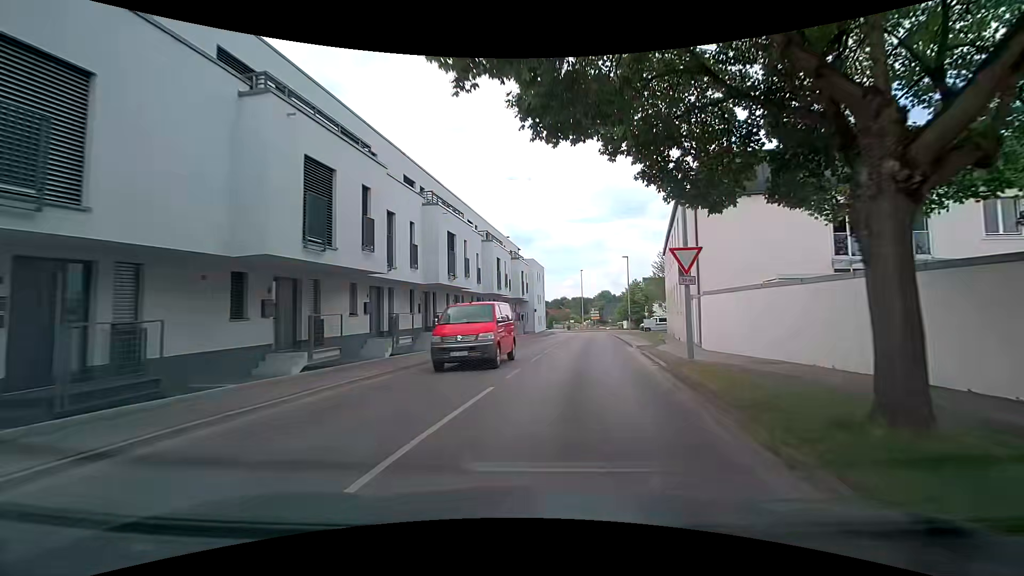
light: Day
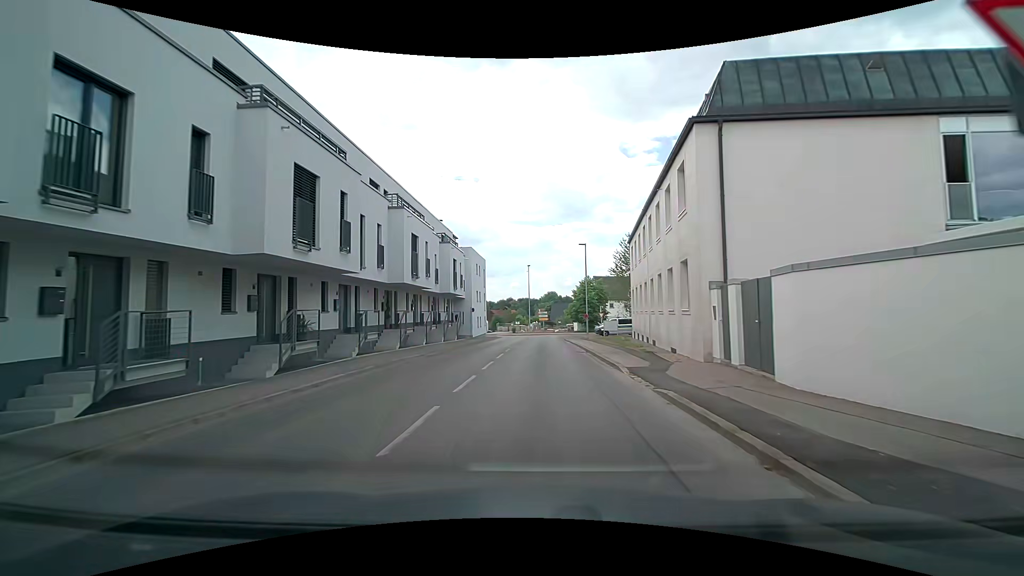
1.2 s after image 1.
(+0.9, +10.8) m; +9°
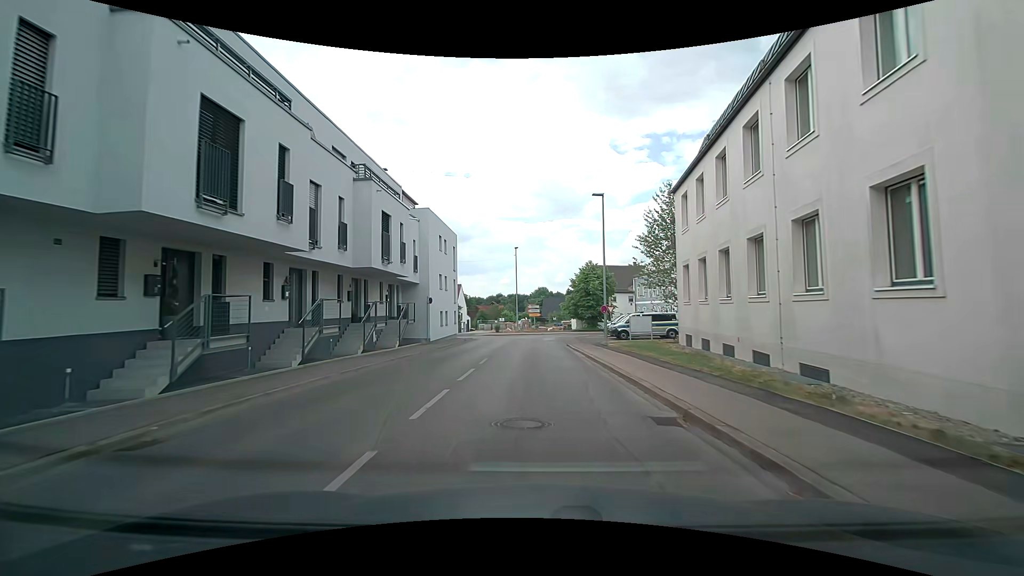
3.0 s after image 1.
(-0.2, +16.2) m; 0°
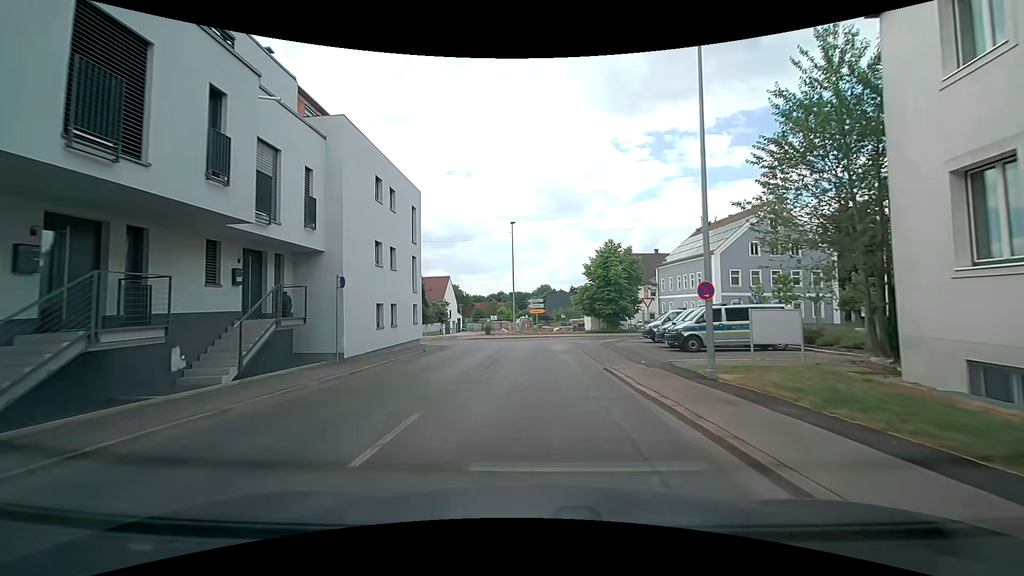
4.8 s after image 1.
(+0.1, +15.6) m; +1°
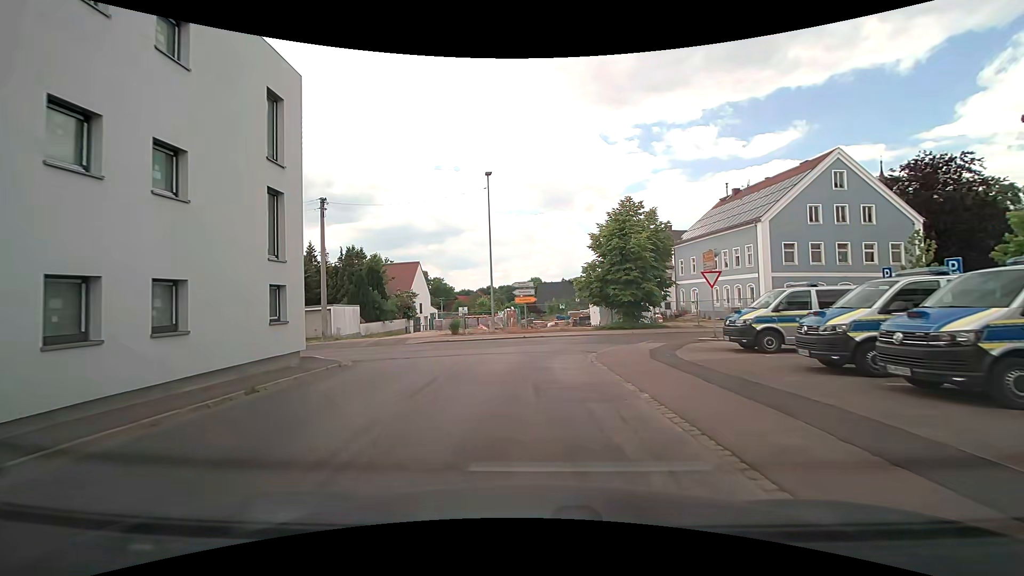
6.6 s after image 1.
(0.0, +14.3) m; 0°
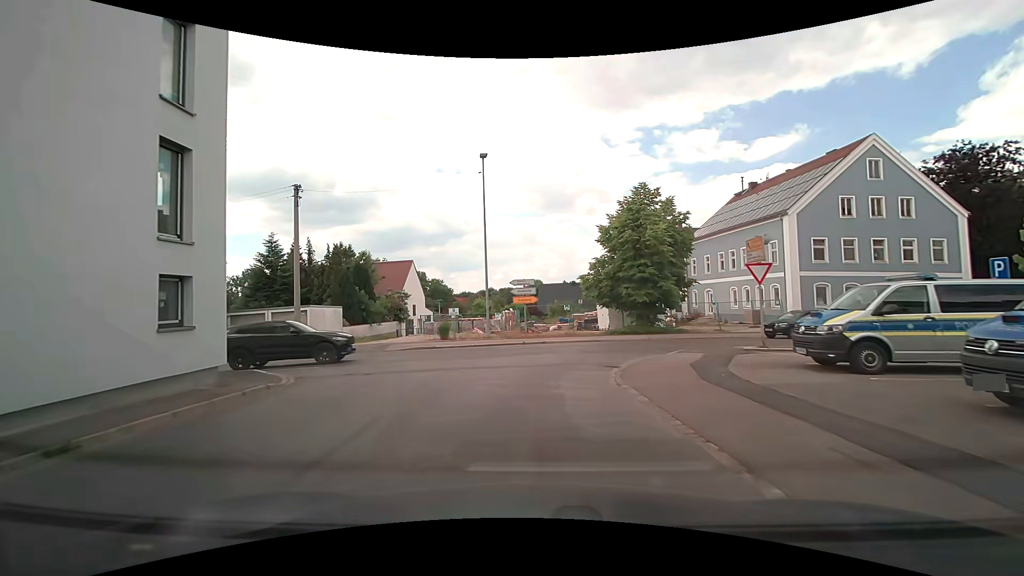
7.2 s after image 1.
(0.0, +4.2) m; 0°
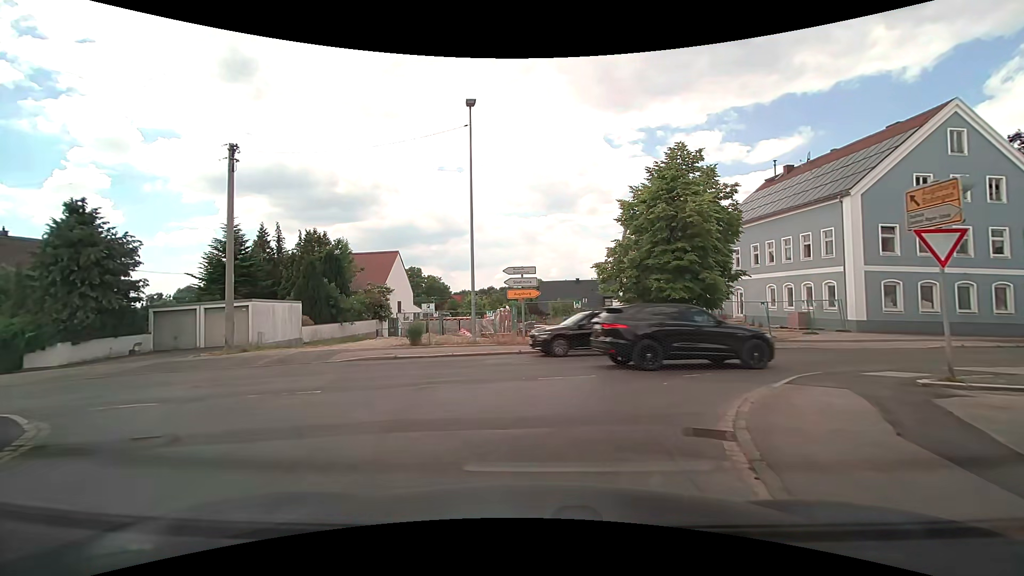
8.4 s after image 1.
(-0.1, +6.9) m; -1°
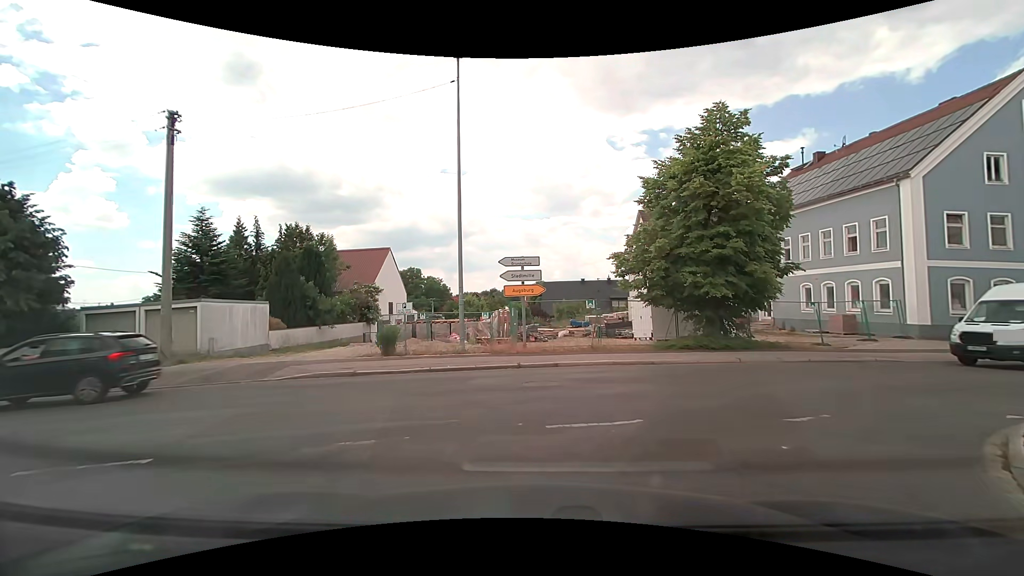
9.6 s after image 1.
(0.0, +4.2) m; -1°
